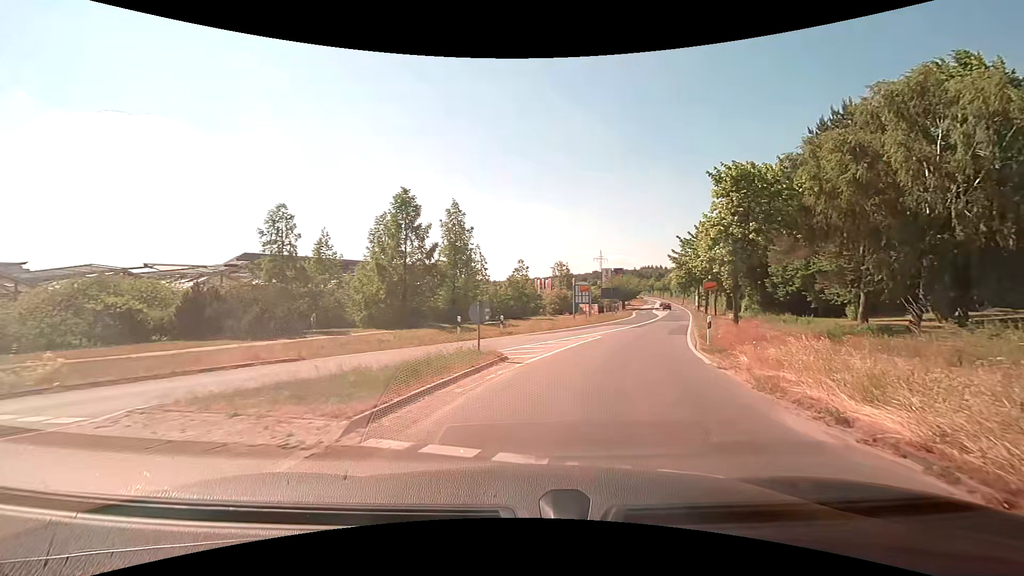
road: tertiary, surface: asphalt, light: Day
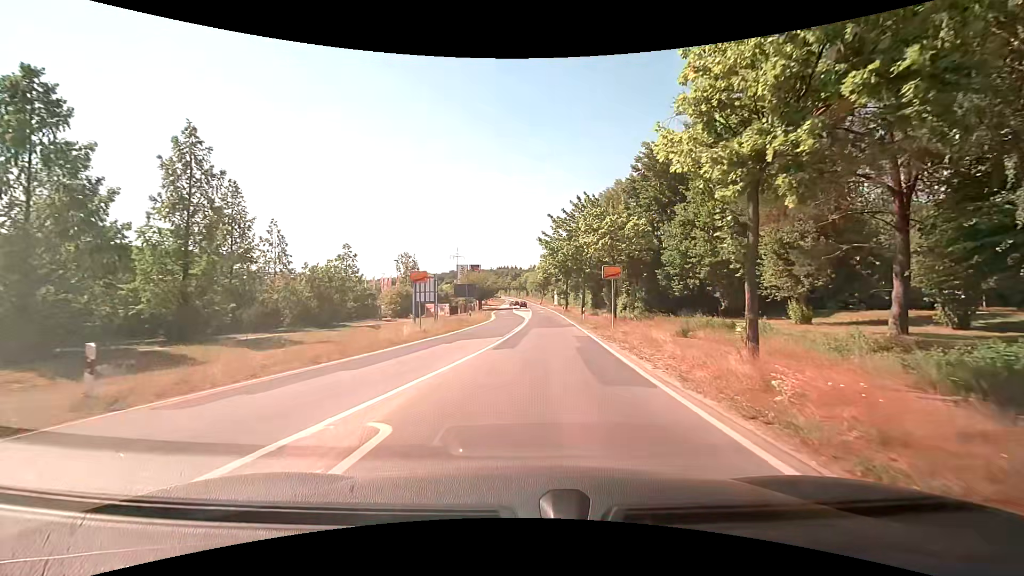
(+2.6, +17.1) m; +16°
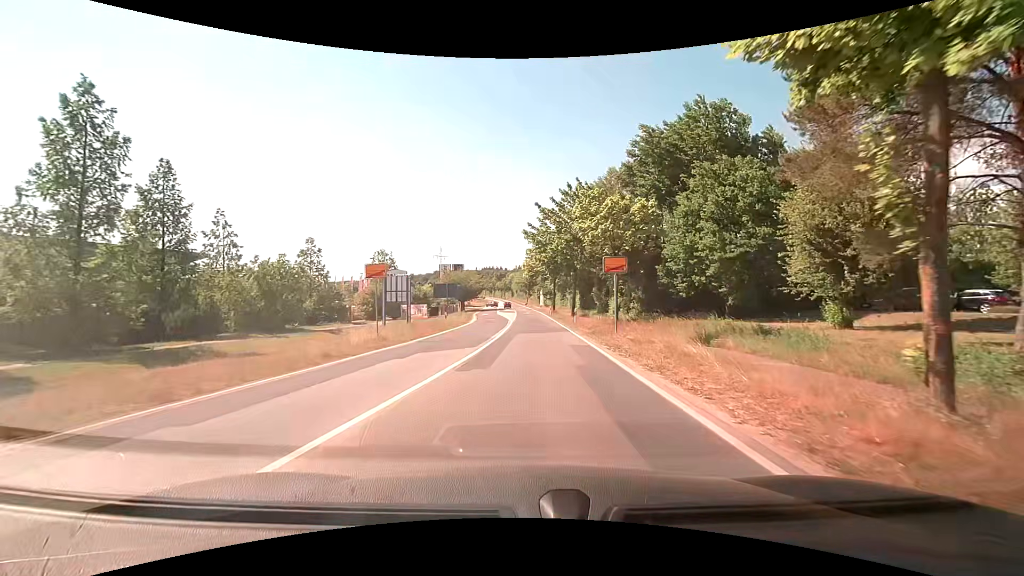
(+0.1, +5.1) m; +2°
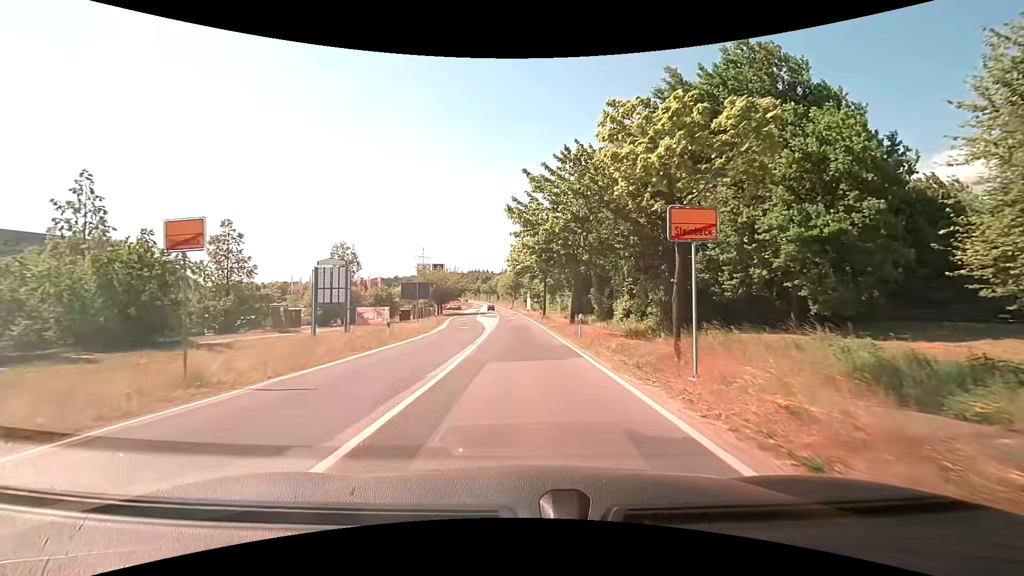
(+0.2, +11.4) m; +1°
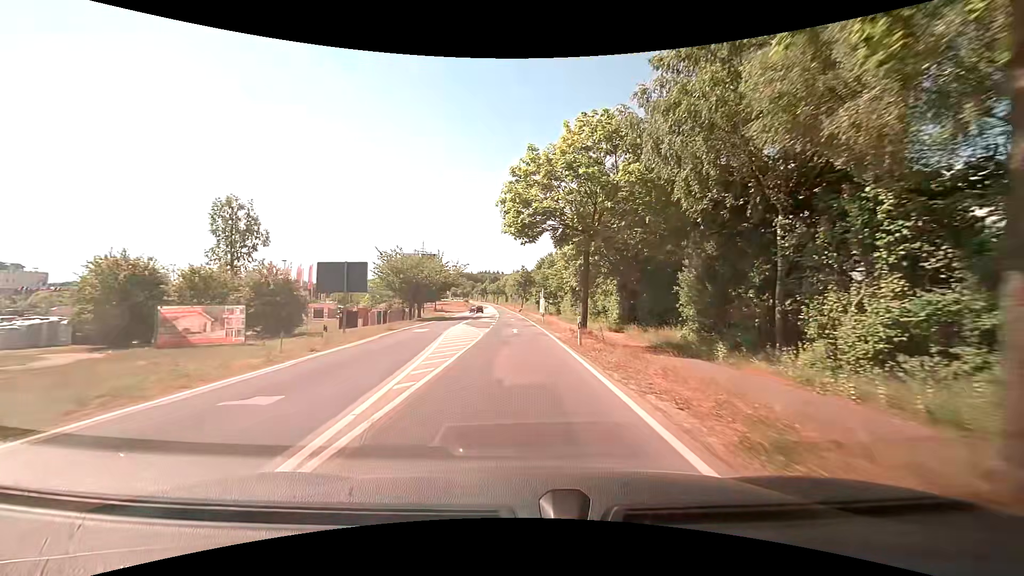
(0.0, +28.6) m; -1°
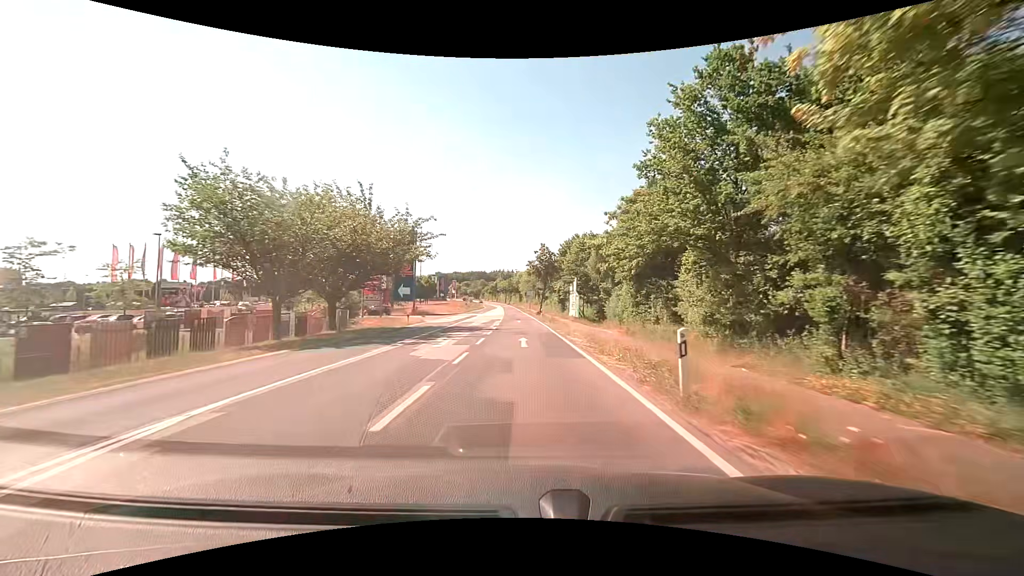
(-0.7, +35.6) m; -2°
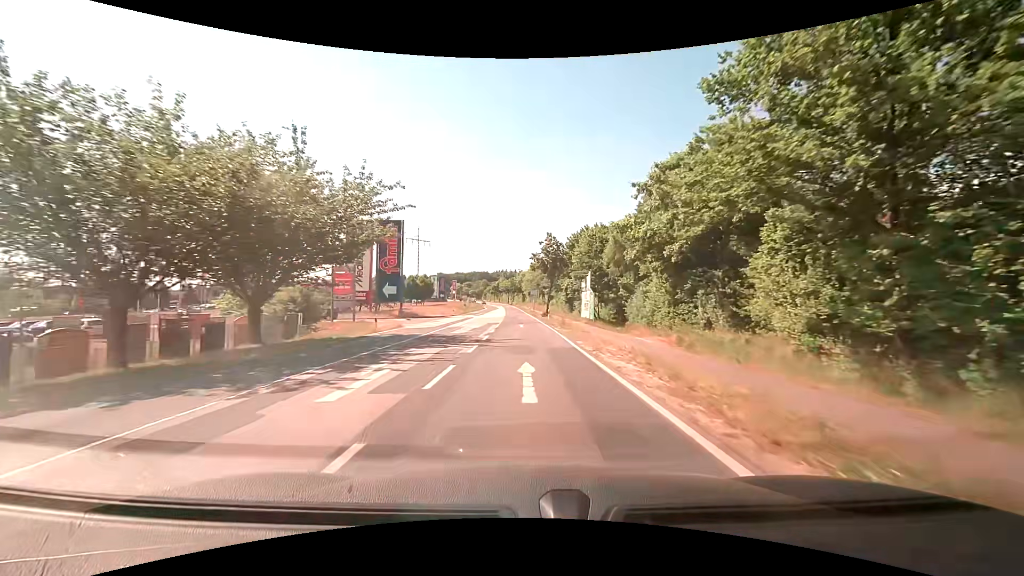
(0.0, +9.8) m; -1°
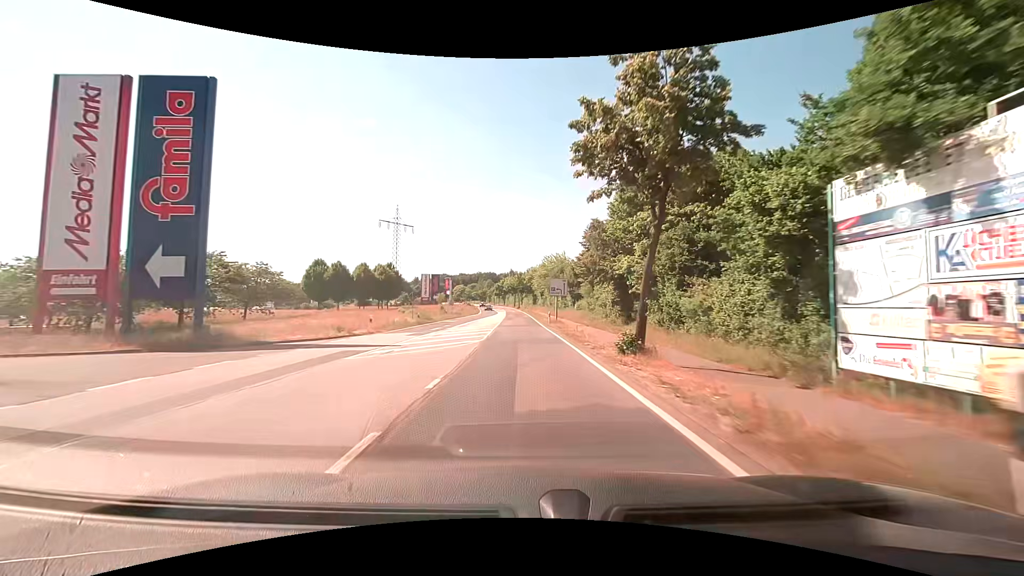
(-0.3, +42.6) m; -1°
(0, +10) (0, +20) (0, +30) (0, +40) (0, +50) (-1, +60) (-1, +70) (-1, +80) (-1, +90) (-2, +100) m
